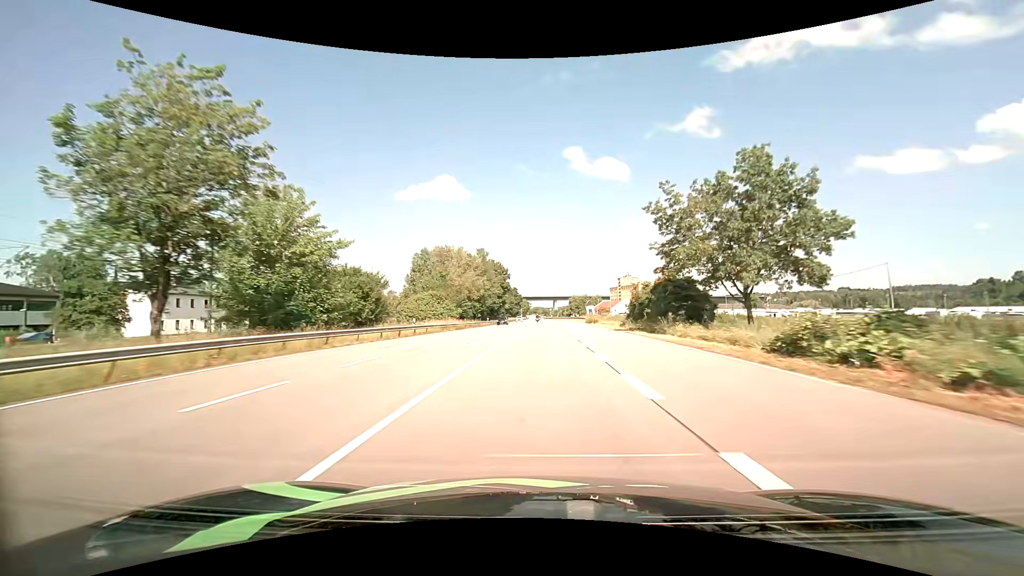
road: primary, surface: asphalt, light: Day
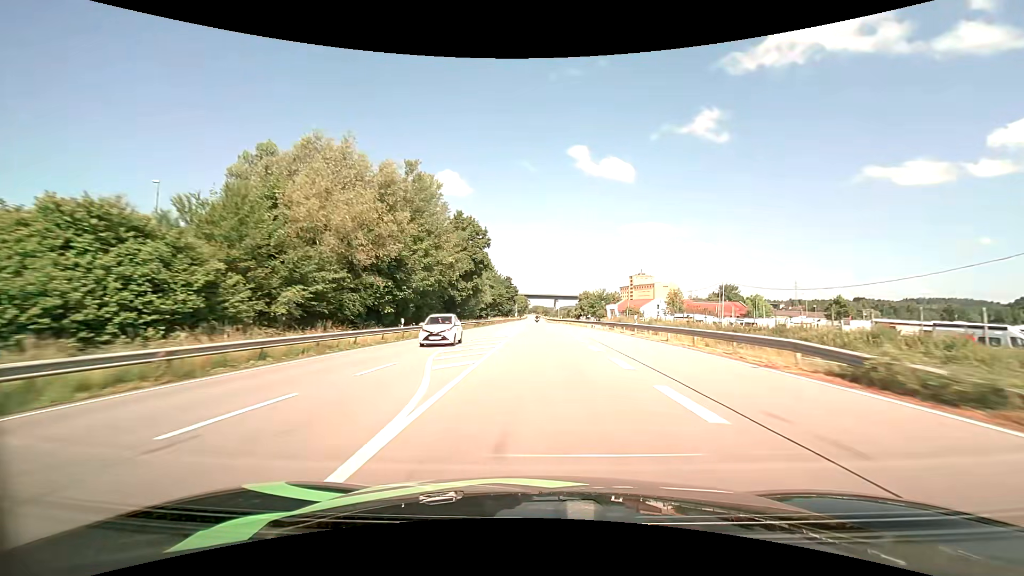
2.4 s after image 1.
(-0.1, +56.0) m; 0°
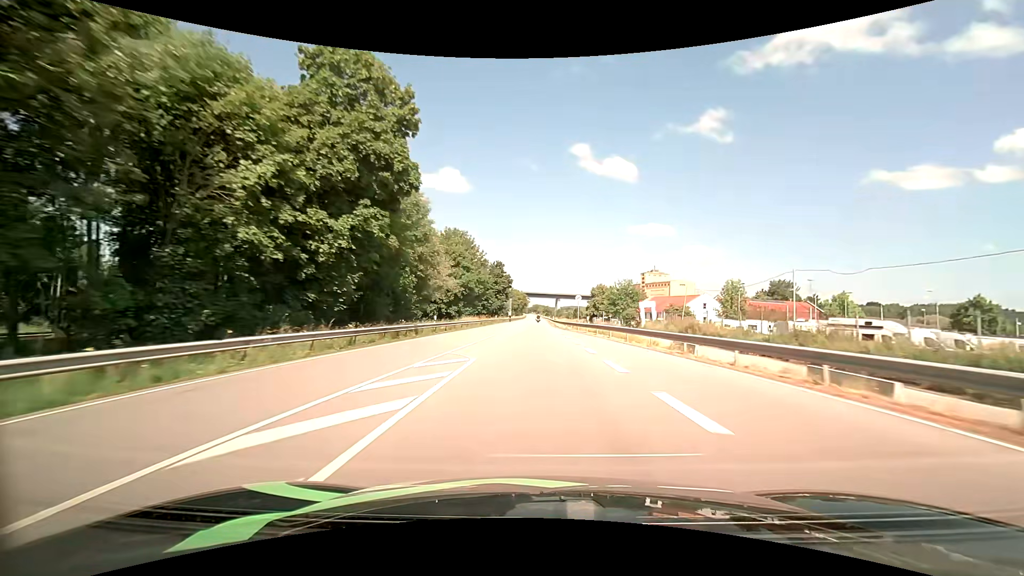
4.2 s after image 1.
(+0.1, +42.6) m; 0°
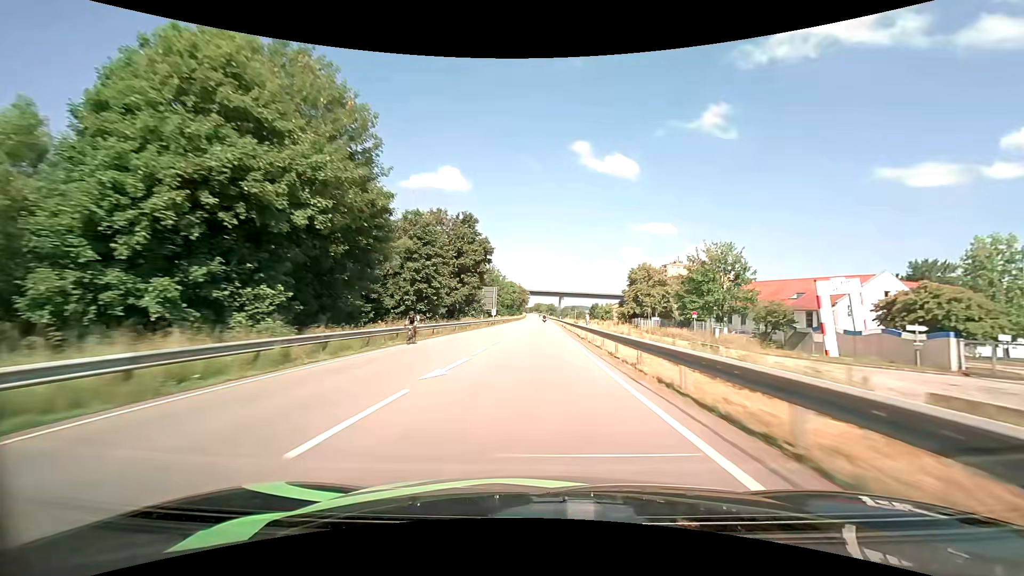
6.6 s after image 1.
(-0.2, +57.4) m; 0°
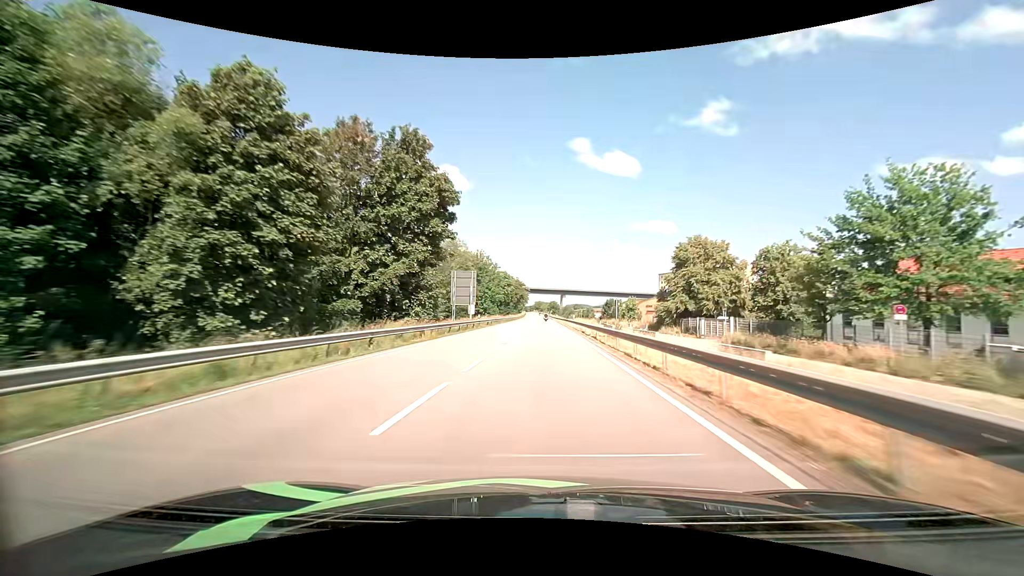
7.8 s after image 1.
(0.0, +29.2) m; 0°
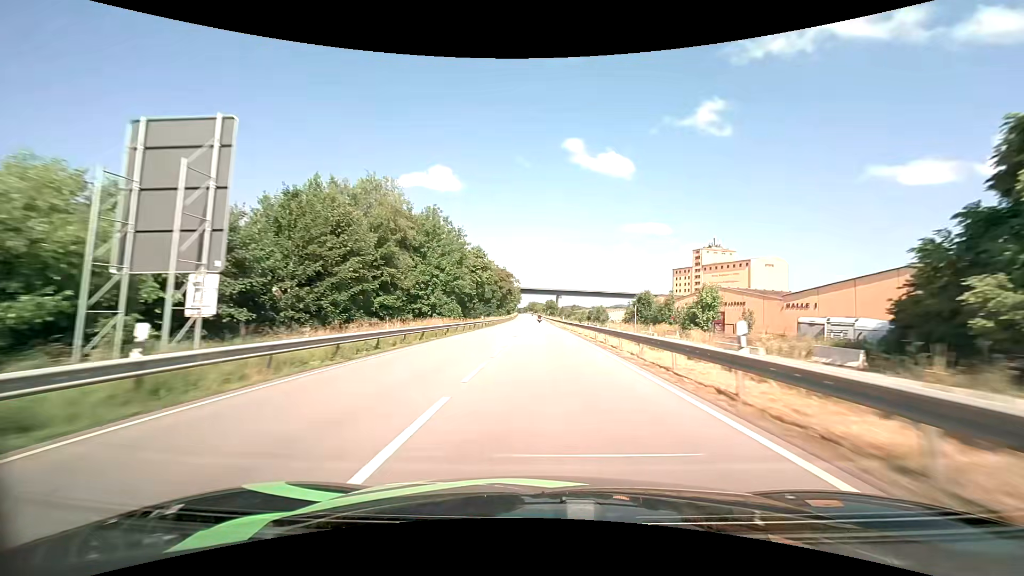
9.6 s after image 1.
(+0.2, +44.0) m; +1°
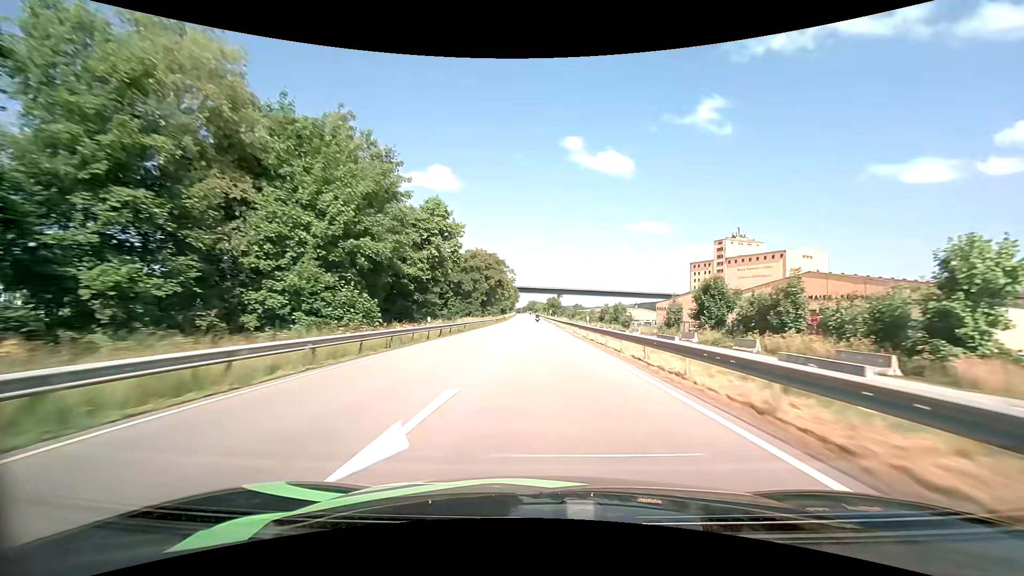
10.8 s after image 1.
(0.0, +29.7) m; 0°
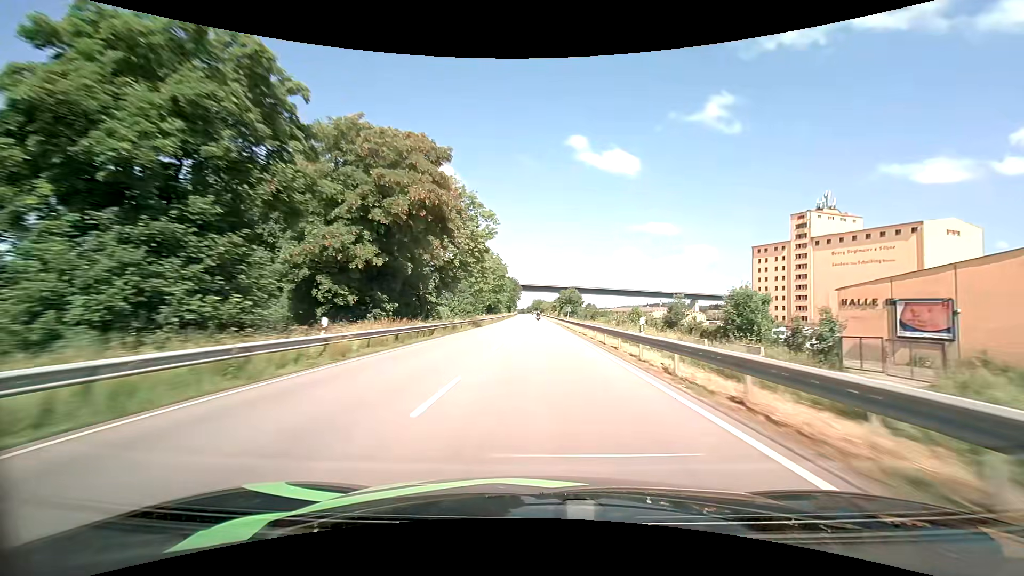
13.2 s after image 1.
(-0.3, +59.5) m; -1°
(0, +10) (0, +20) (0, +30) (0, +40) (0, +50) (0, +60) (0, +70) (0, +80) (0, +90) (0, +100) m
